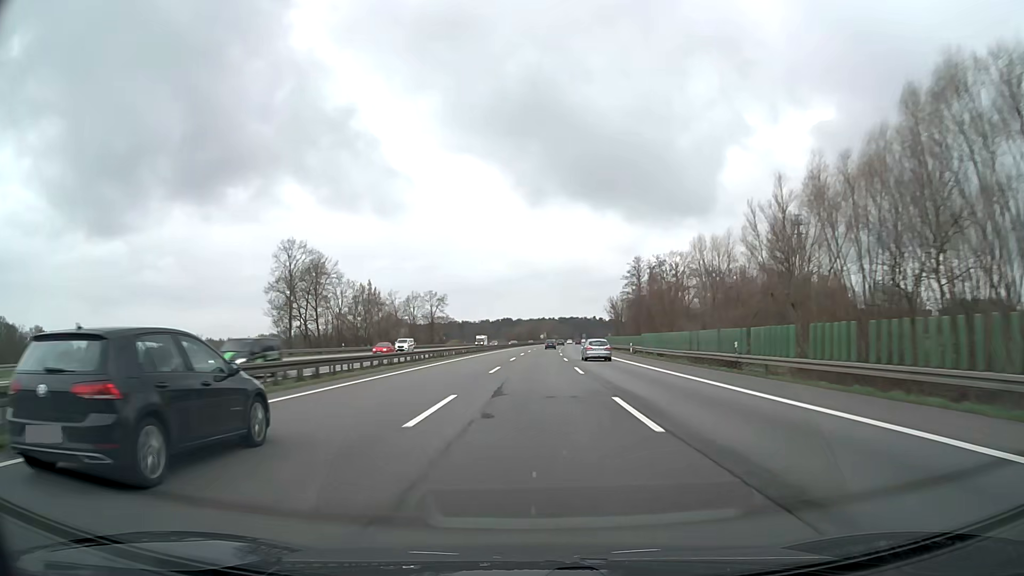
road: motorway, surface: asphalt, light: Day
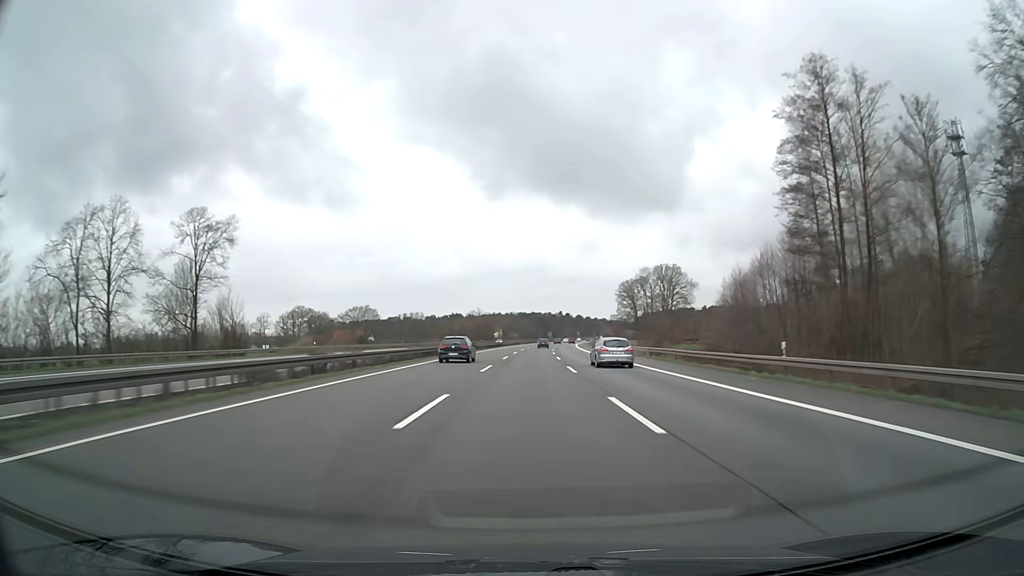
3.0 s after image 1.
(+3.2, +108.5) m; +4°
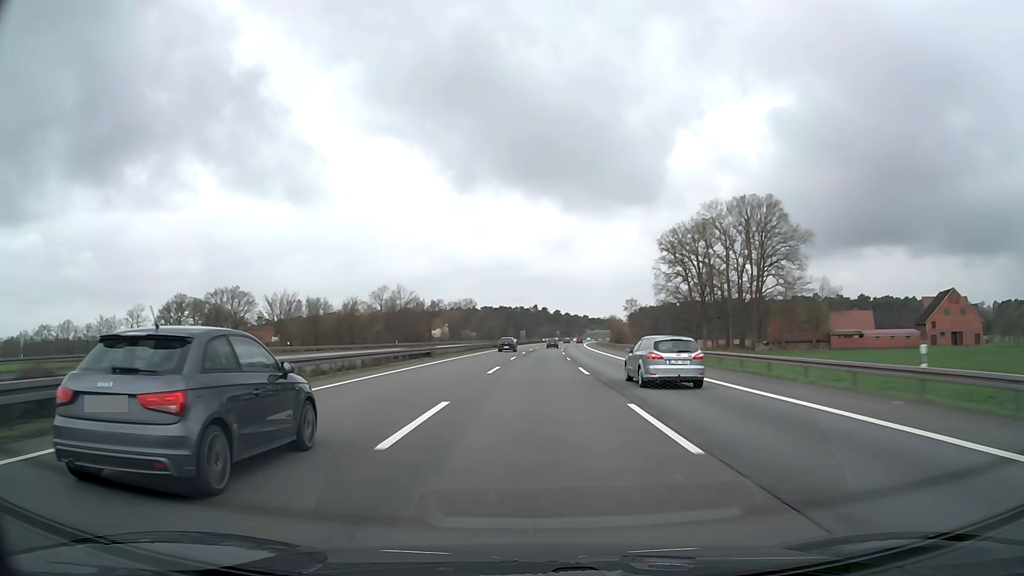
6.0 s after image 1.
(+2.5, +110.0) m; +3°
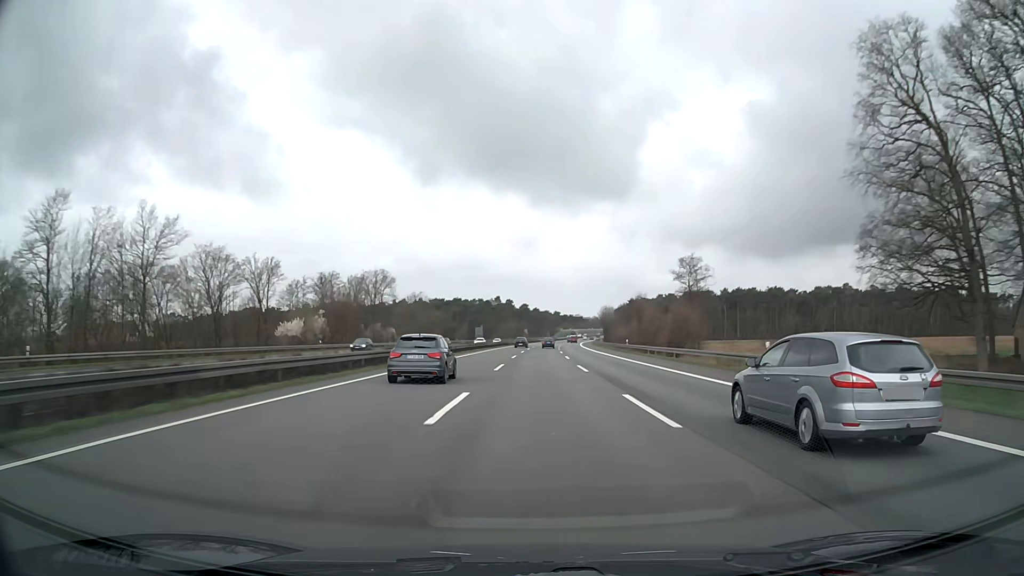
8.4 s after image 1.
(+2.1, +88.0) m; +3°
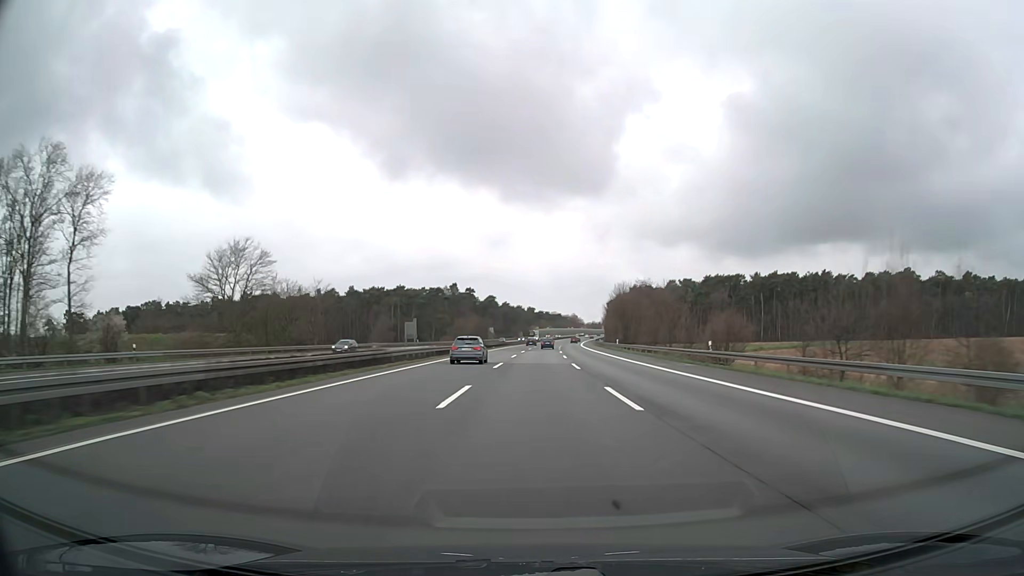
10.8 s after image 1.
(+2.1, +87.4) m; +2°
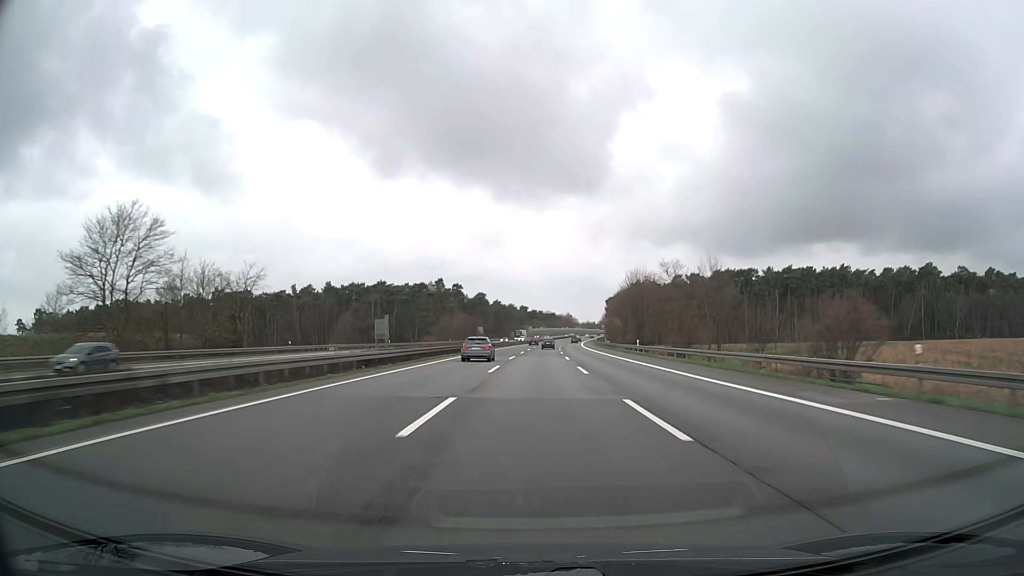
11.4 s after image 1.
(+0.1, +21.7) m; +1°
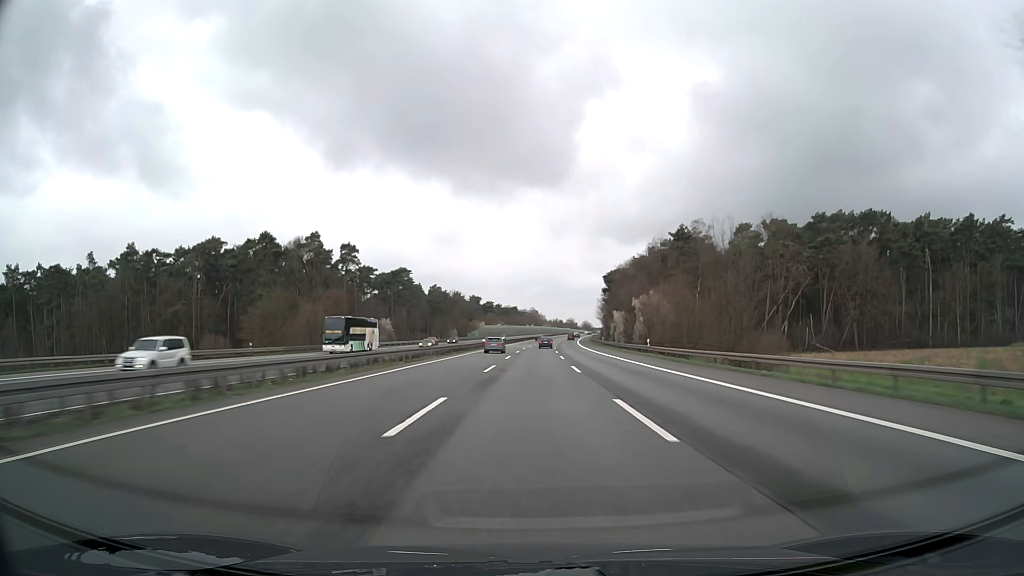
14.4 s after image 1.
(+3.3, +107.8) m; +3°
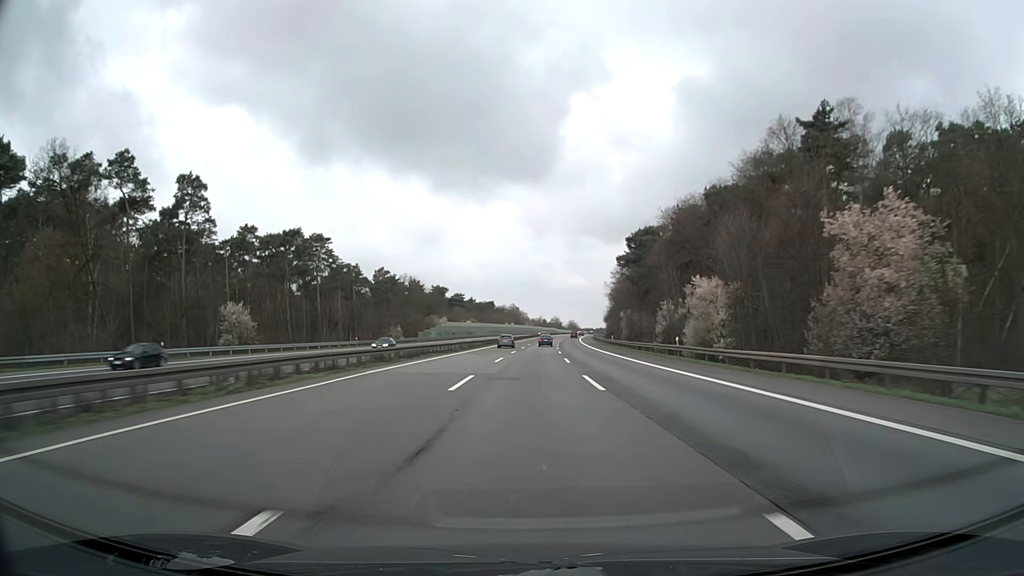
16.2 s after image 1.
(+0.9, +64.1) m; +2°
(0, +10) (0, +20) (0, +30) (0, +40) (0, +50) (+1, +60) (+1, +70) (+1, +80) (+2, +90) (+2, +100) m
